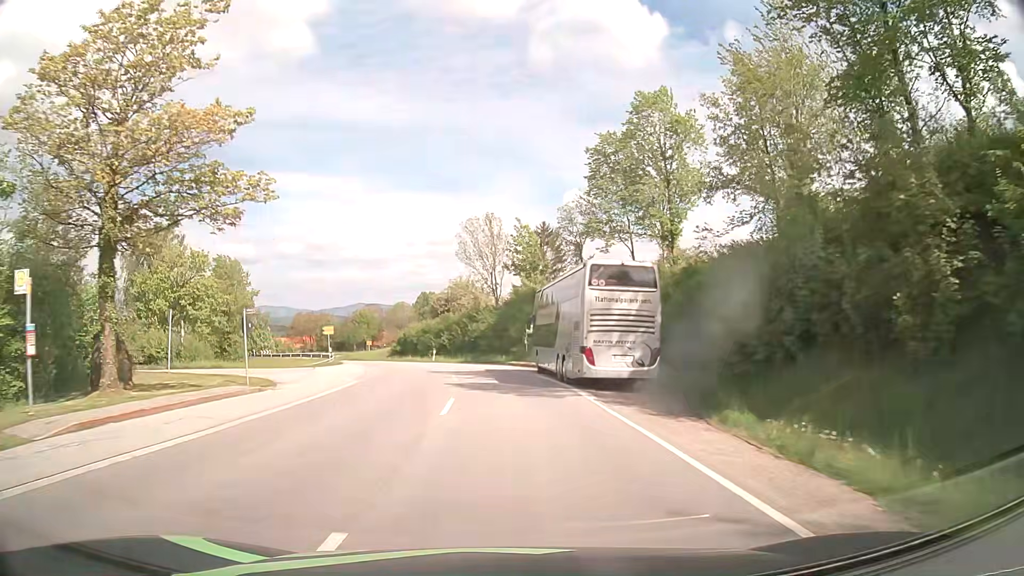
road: tertiary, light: Day
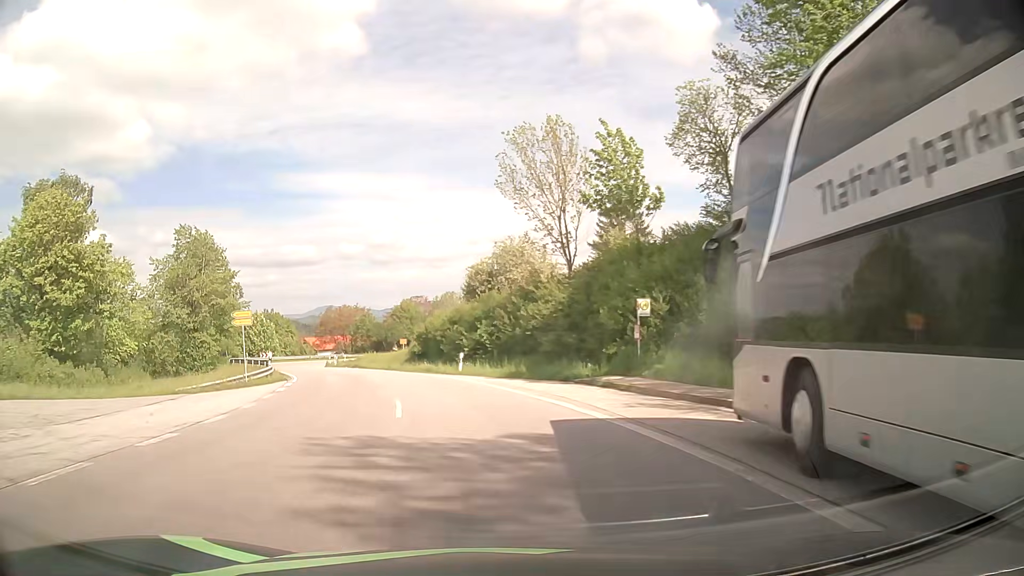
(-0.5, +24.9) m; -5°
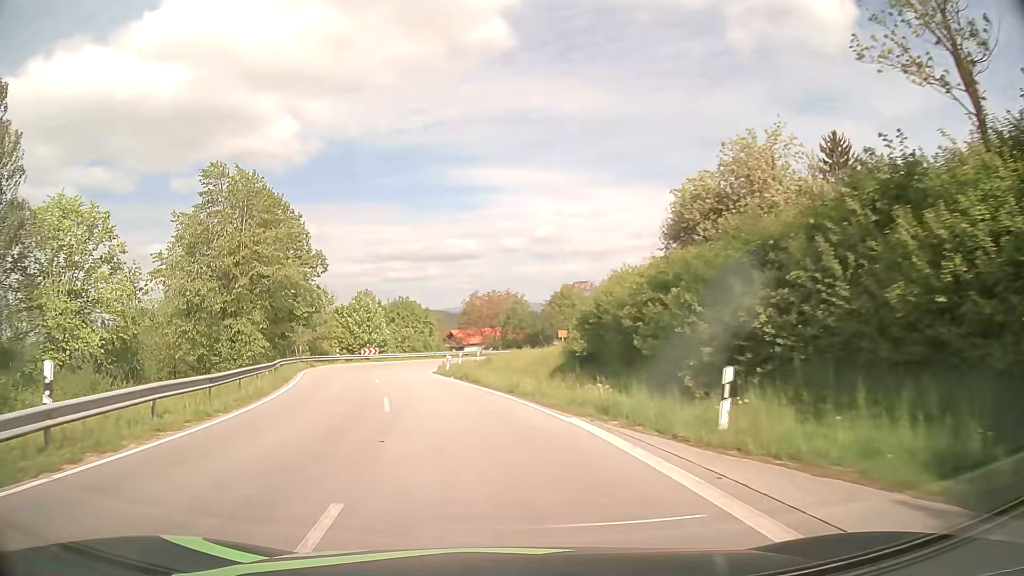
(-2.5, +23.1) m; -13°
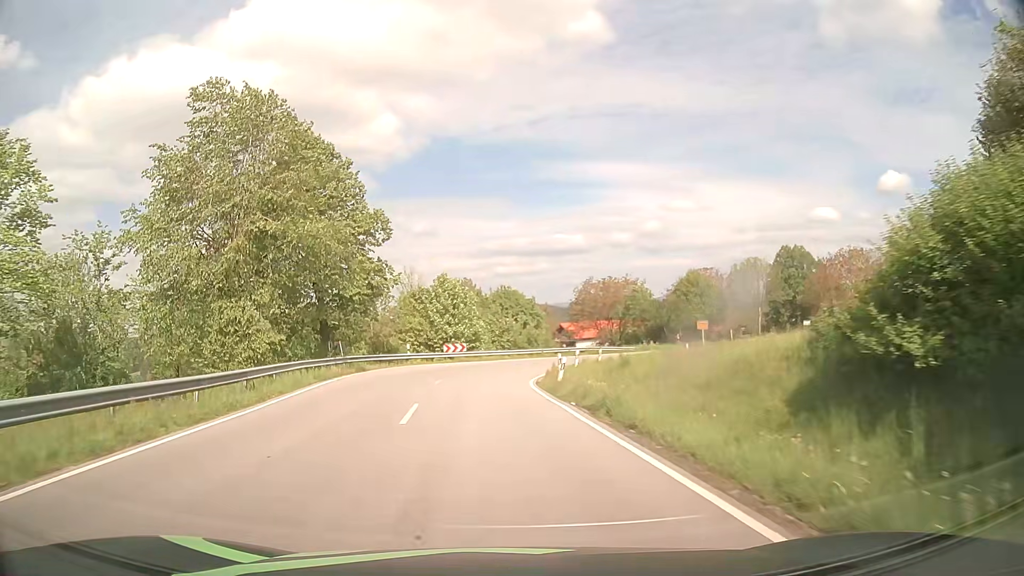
(-1.3, +14.8) m; -10°
(0, +10) (-1, +20) (-1, +30) (+1, +40) (+6, +49) (+12, +57) (+19, +64) (+26, +71) (+33, +78) (+40, +85) m
